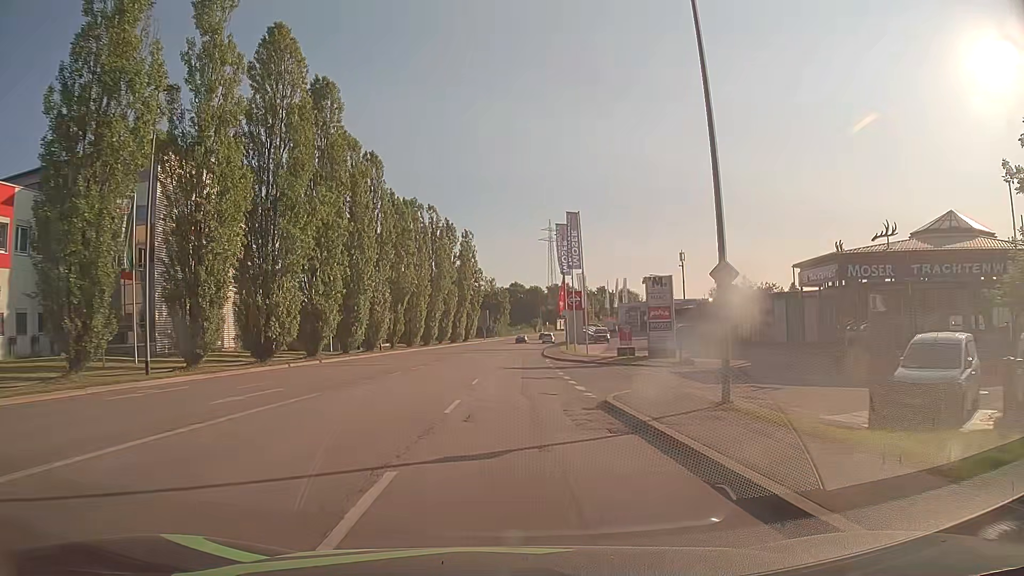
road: tertiary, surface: asphalt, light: Day
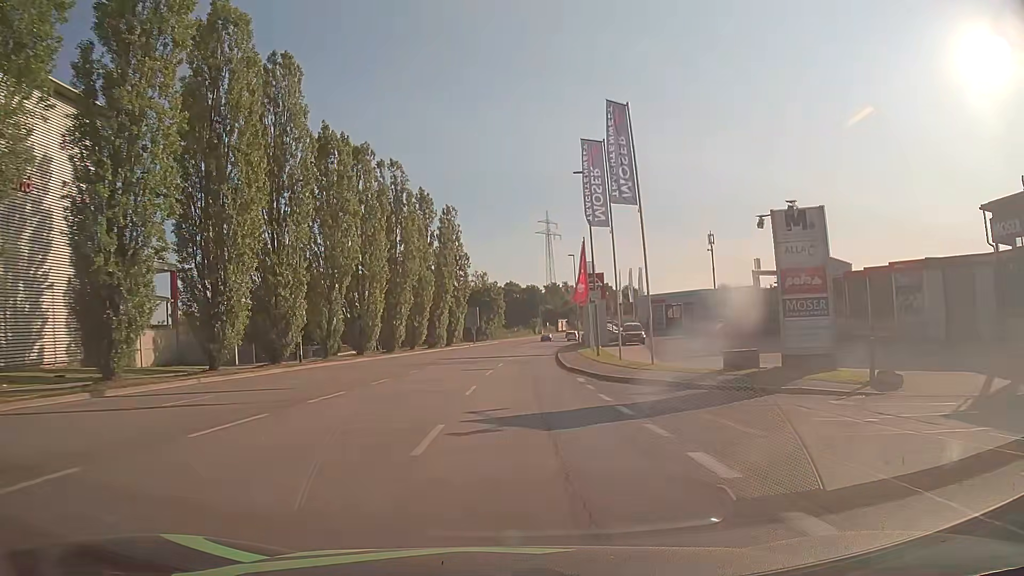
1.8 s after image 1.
(+0.3, +22.8) m; +1°
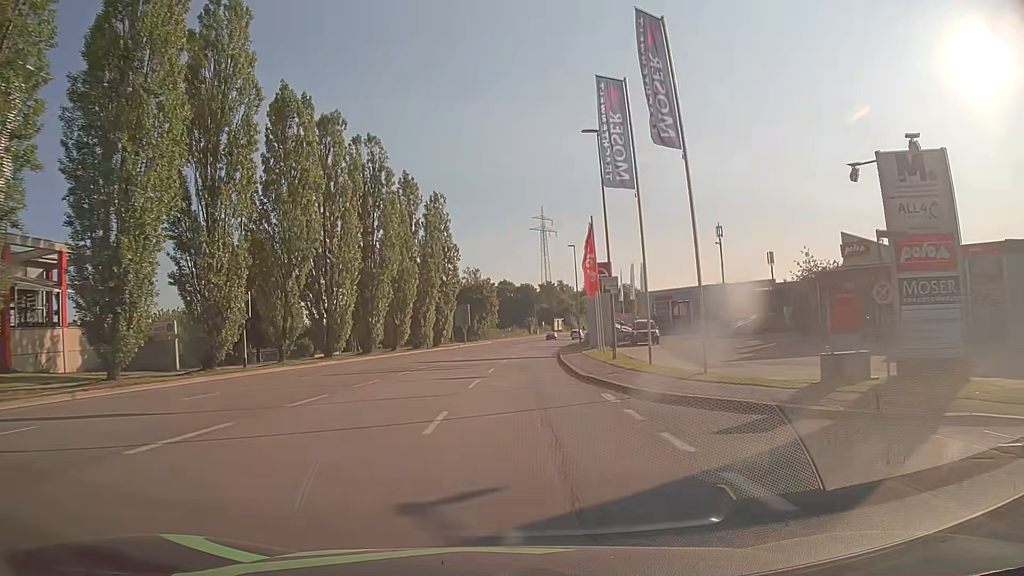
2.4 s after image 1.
(0.0, +7.6) m; 0°
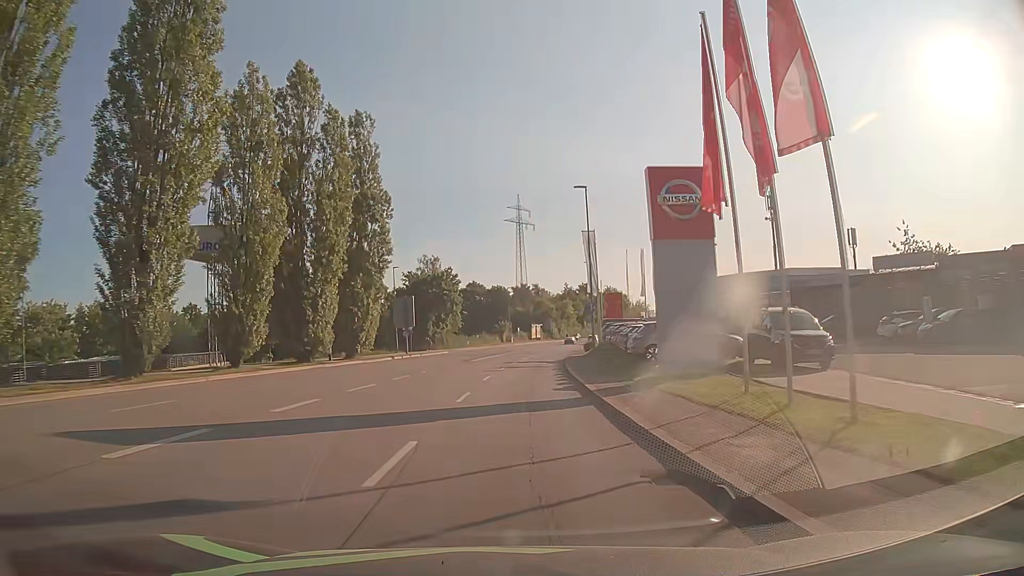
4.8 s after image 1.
(+0.7, +30.3) m; +3°
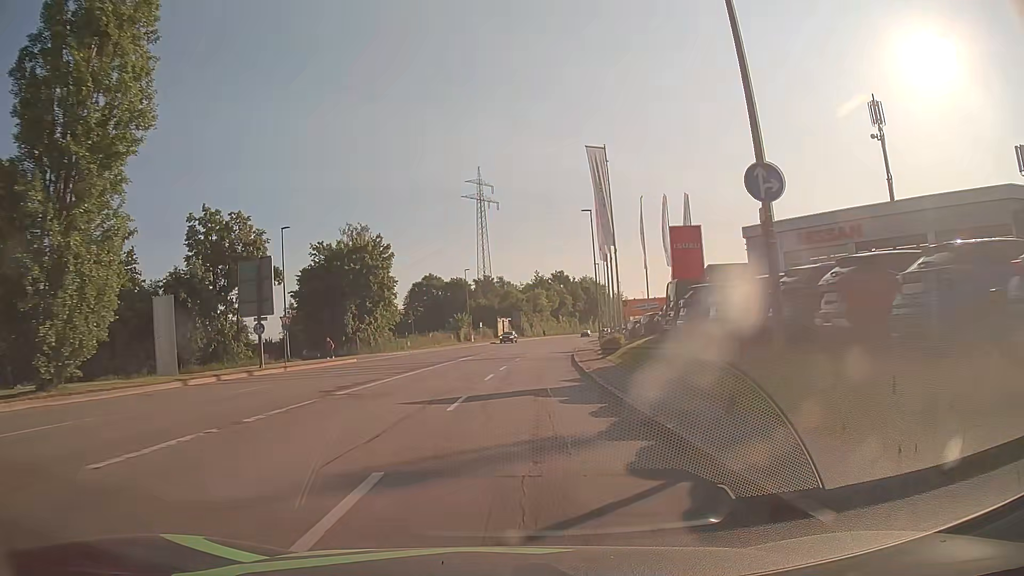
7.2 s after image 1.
(+0.6, +30.4) m; +3°
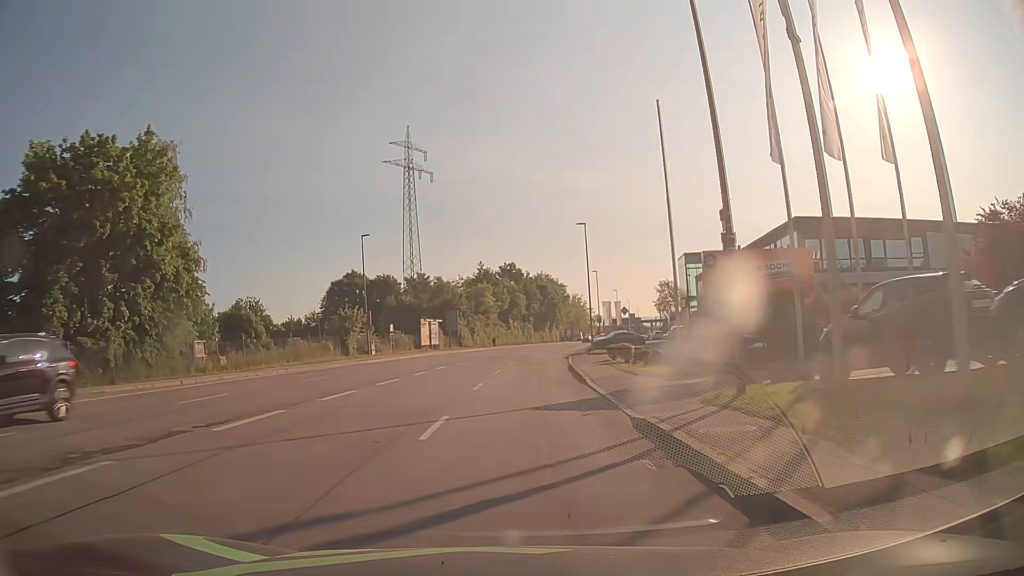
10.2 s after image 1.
(+1.8, +37.9) m; +5°
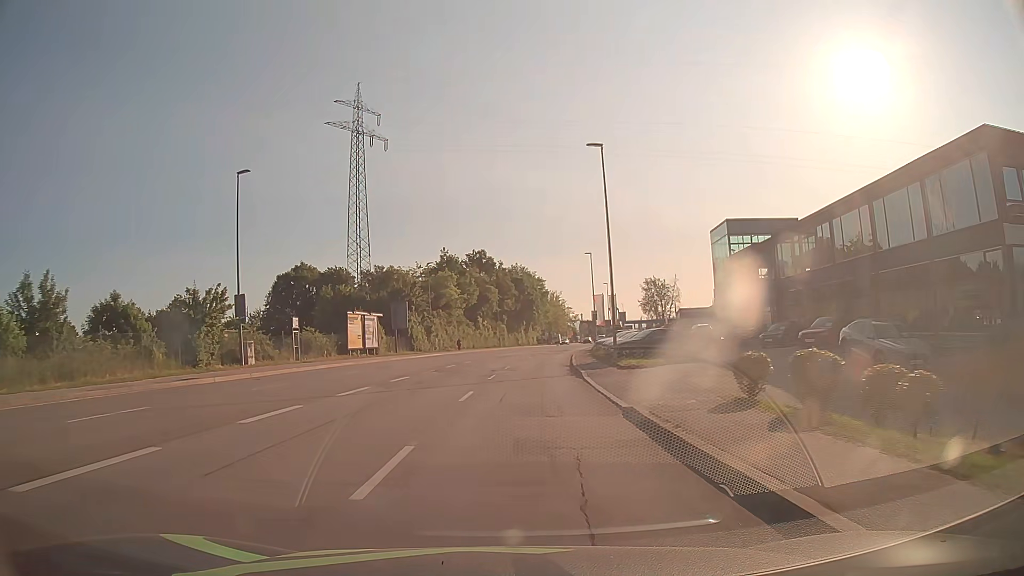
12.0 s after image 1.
(+0.5, +22.8) m; +3°
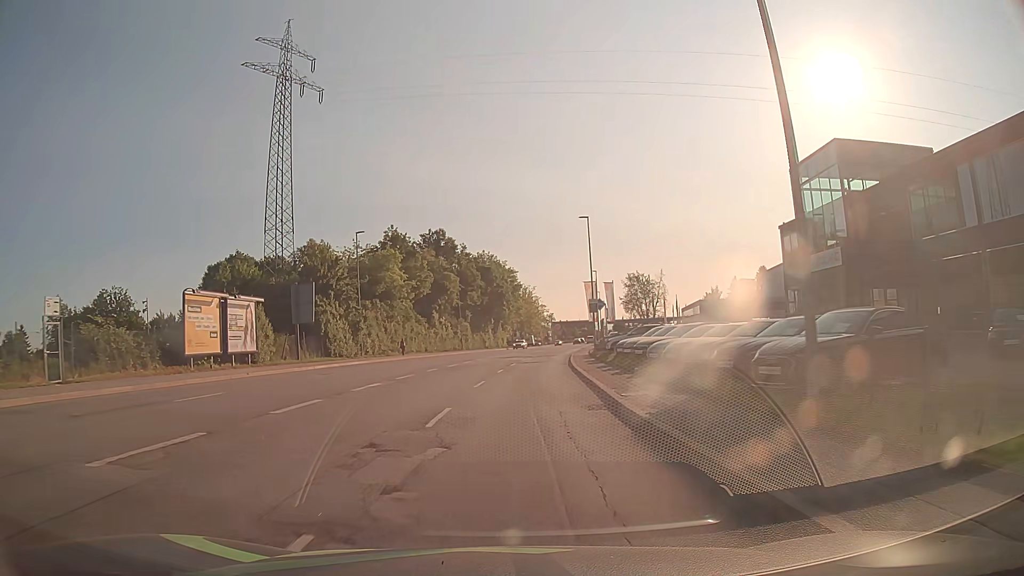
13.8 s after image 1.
(+0.4, +22.8) m; +2°
(0, +10) (0, +20) (+1, +30) (+2, +40) (+2, +50) (+3, +60) (+5, +70) (+6, +80) (+8, +90) (+9, +99) m
